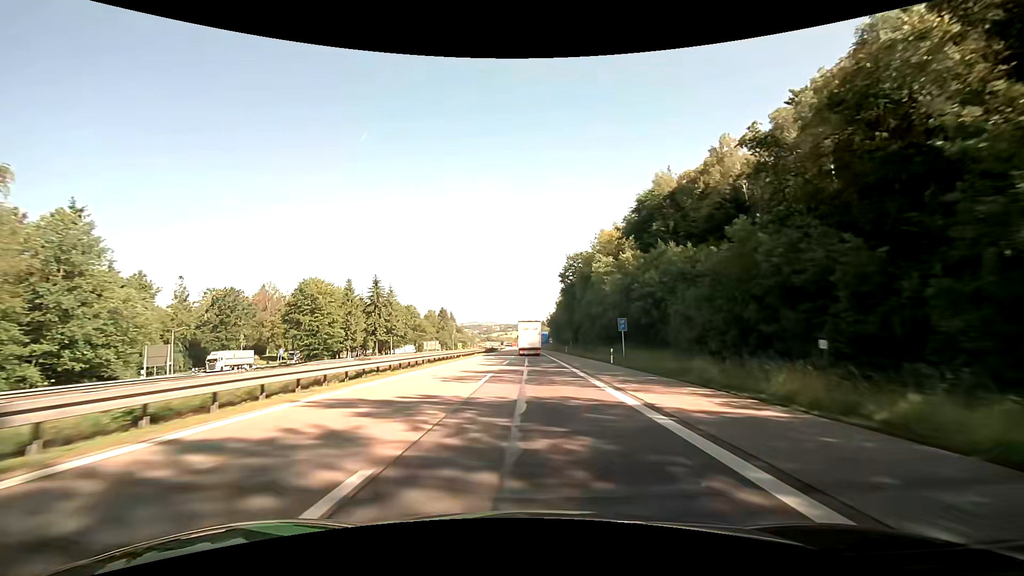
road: motorway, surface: asphalt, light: Day
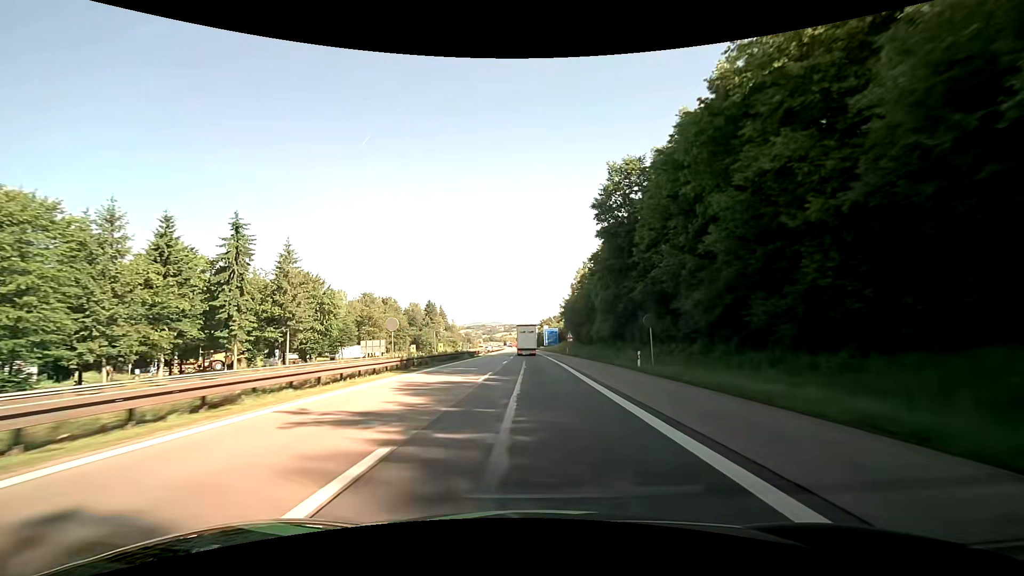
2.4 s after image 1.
(-0.2, +52.7) m; 0°
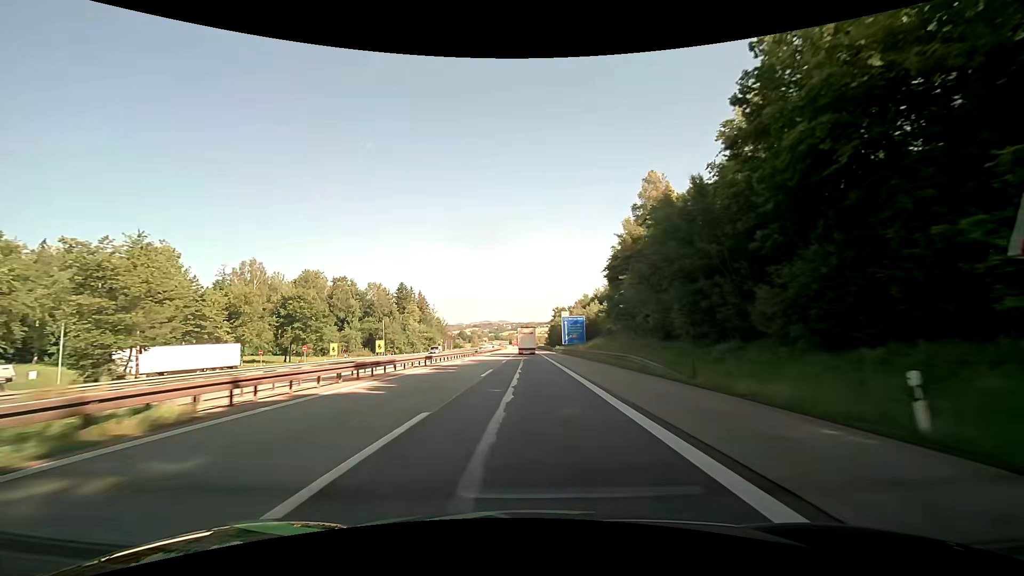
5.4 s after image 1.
(-0.6, +68.9) m; -1°
(0, +10) (0, +20) (0, +30) (0, +40) (0, +50) (-1, +60) (-1, +70) (-1, +80) (-1, +90) (-1, +100) m
